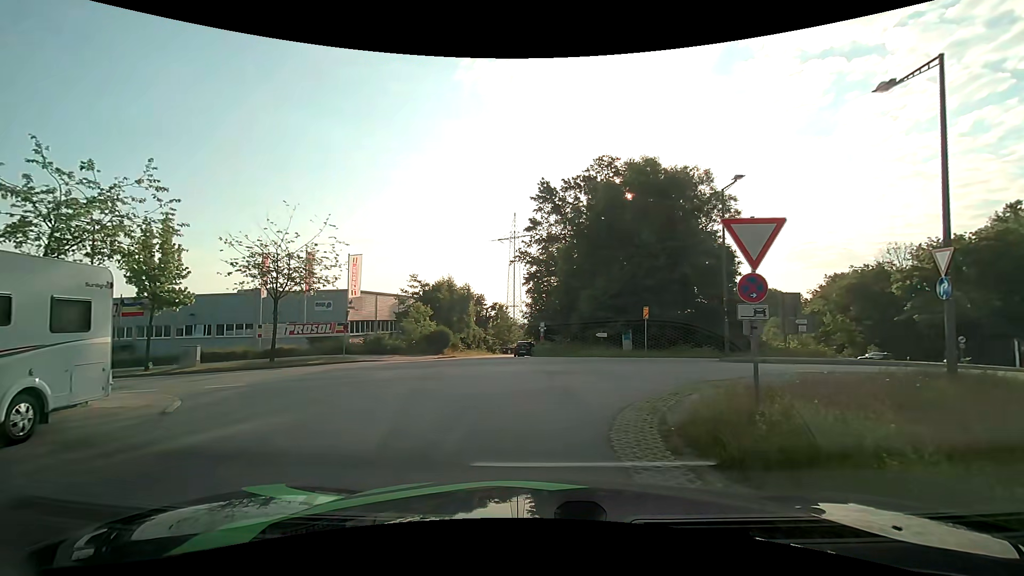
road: residential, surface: asphalt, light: Day
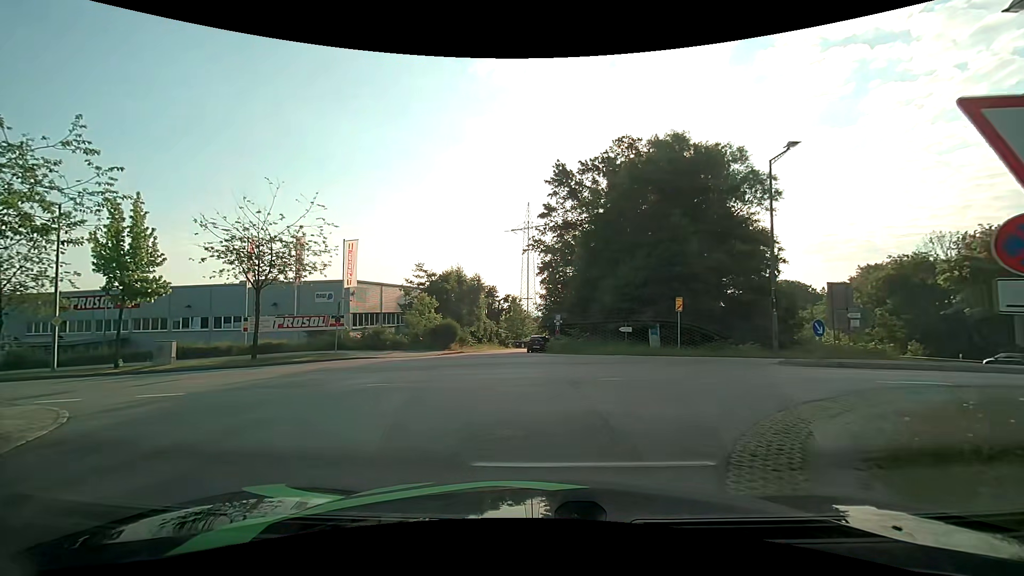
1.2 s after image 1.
(0.0, +3.7) m; -1°
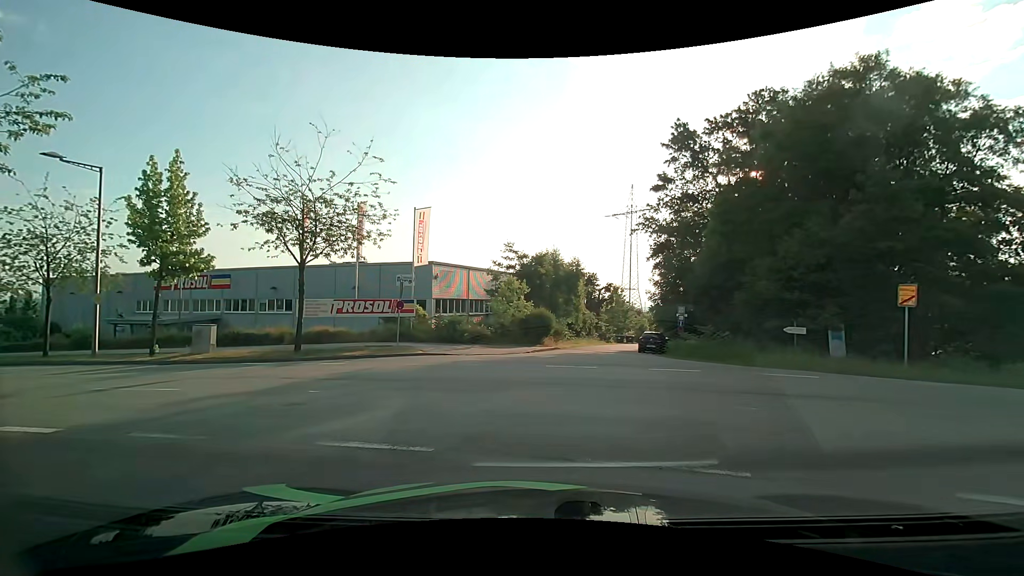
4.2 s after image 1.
(-0.7, +6.8) m; -10°
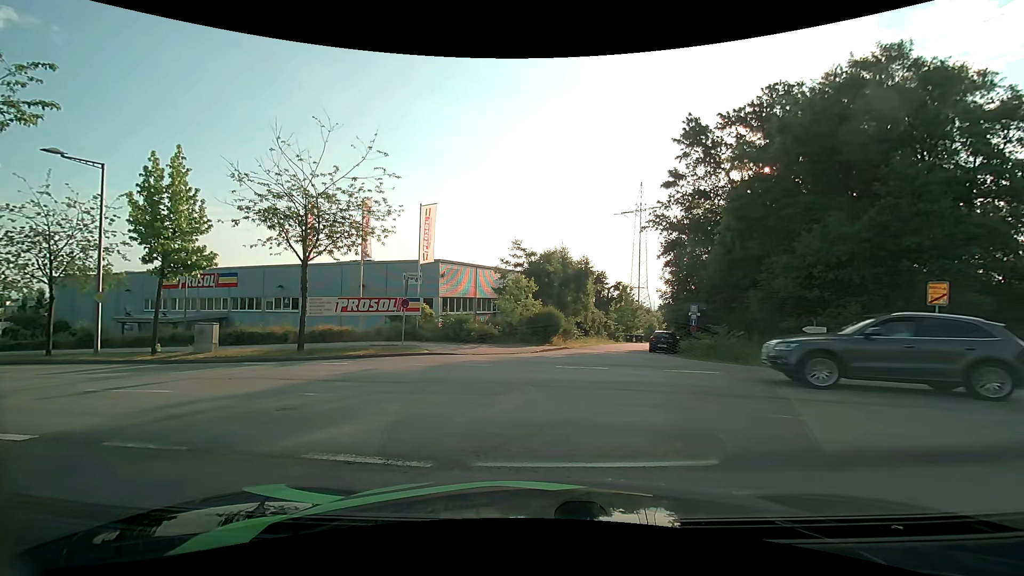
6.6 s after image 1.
(0.0, +0.6) m; 0°
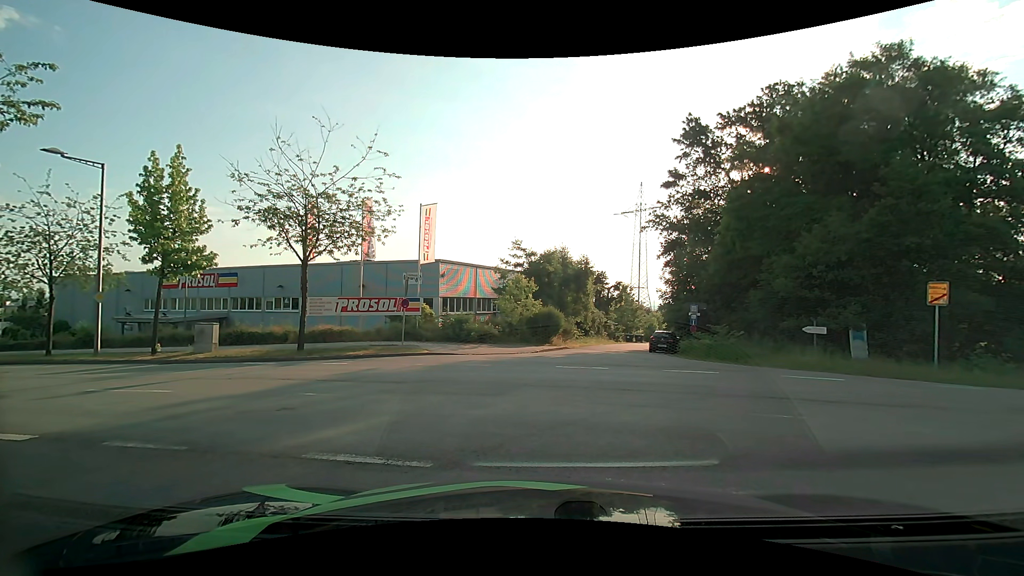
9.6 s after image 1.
(0.0, 0.0) m; 0°
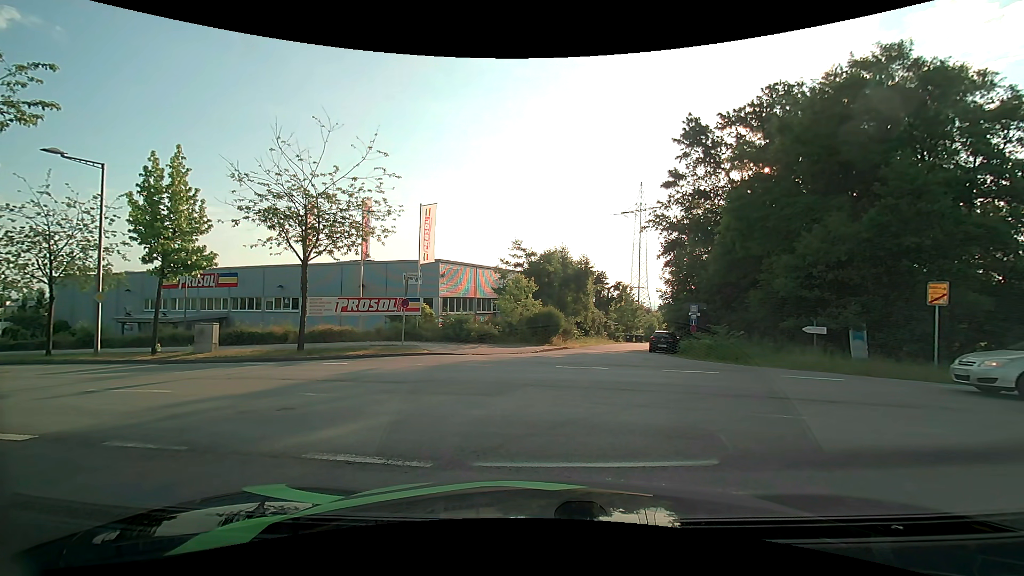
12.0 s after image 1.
(0.0, 0.0) m; 0°
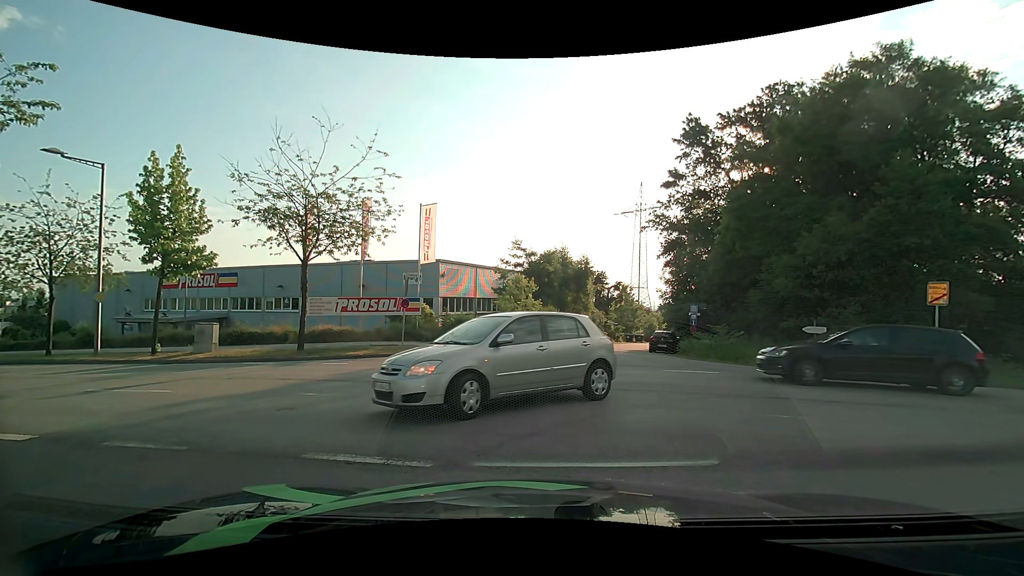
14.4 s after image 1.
(0.0, 0.0) m; 0°
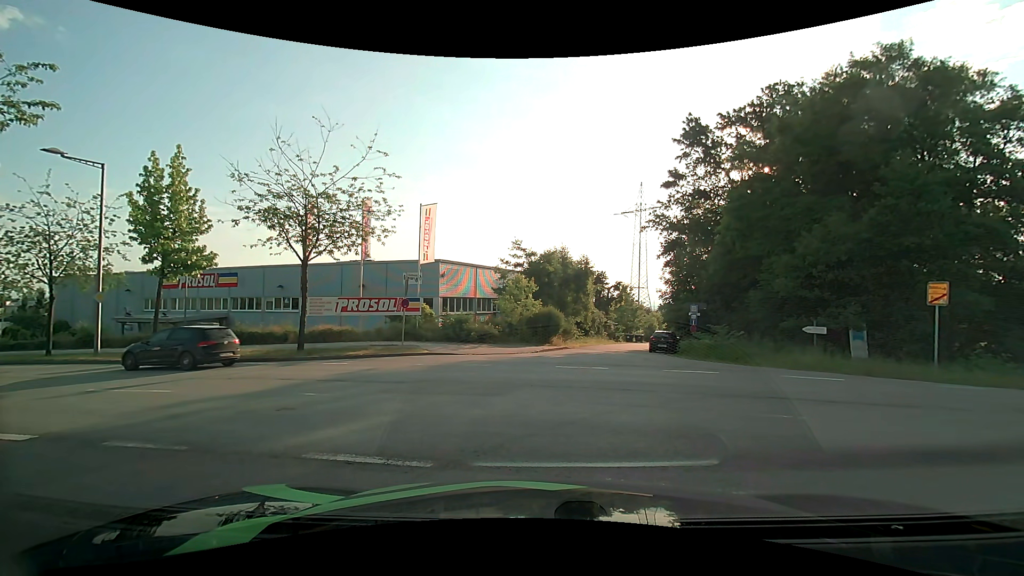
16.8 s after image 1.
(0.0, 0.0) m; 0°
(-2, +10) (-9, +16) (-19, +20) (-28, +23) (-38, +26) (-47, +29) (-57, +32) (-66, +36) (-75, +39) (-84, +44) m
